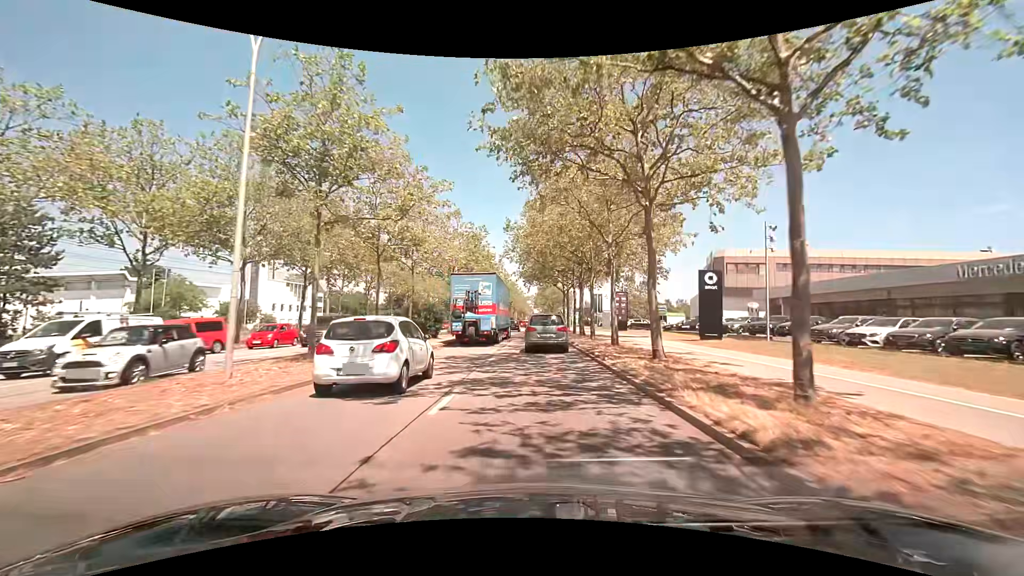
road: primary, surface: asphalt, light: Day
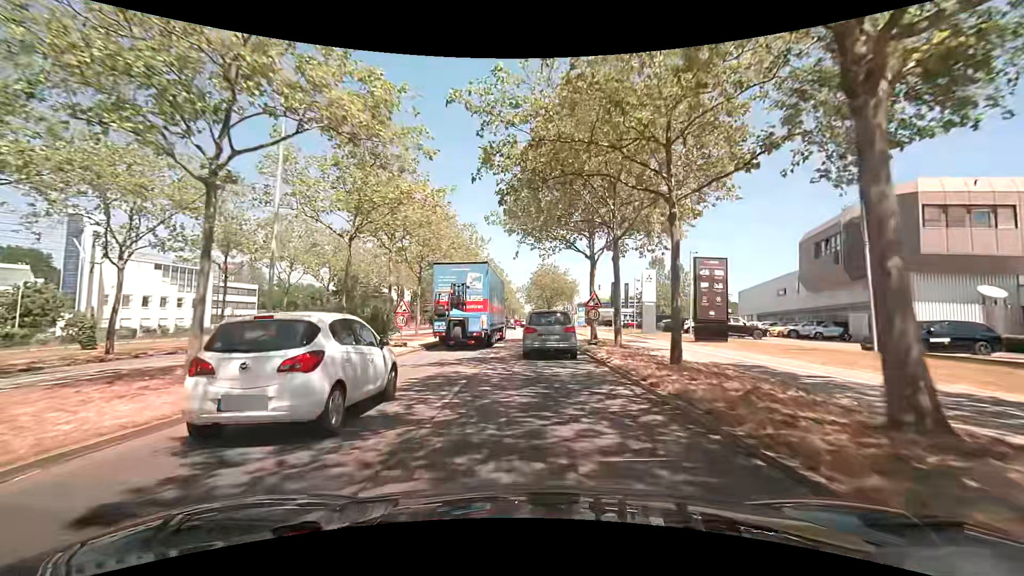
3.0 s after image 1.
(+0.2, +33.7) m; +1°
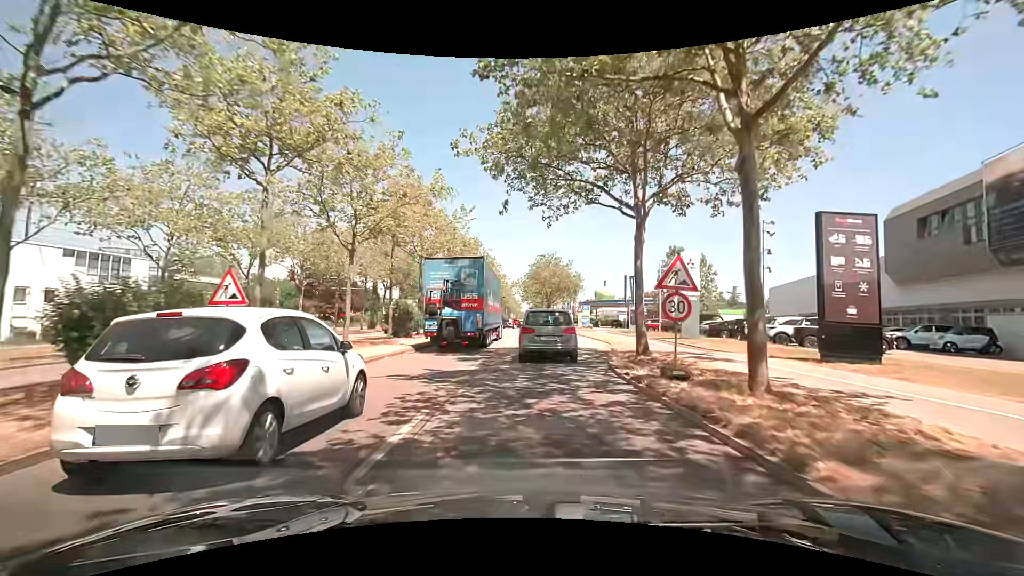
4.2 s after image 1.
(0.0, +12.9) m; +1°
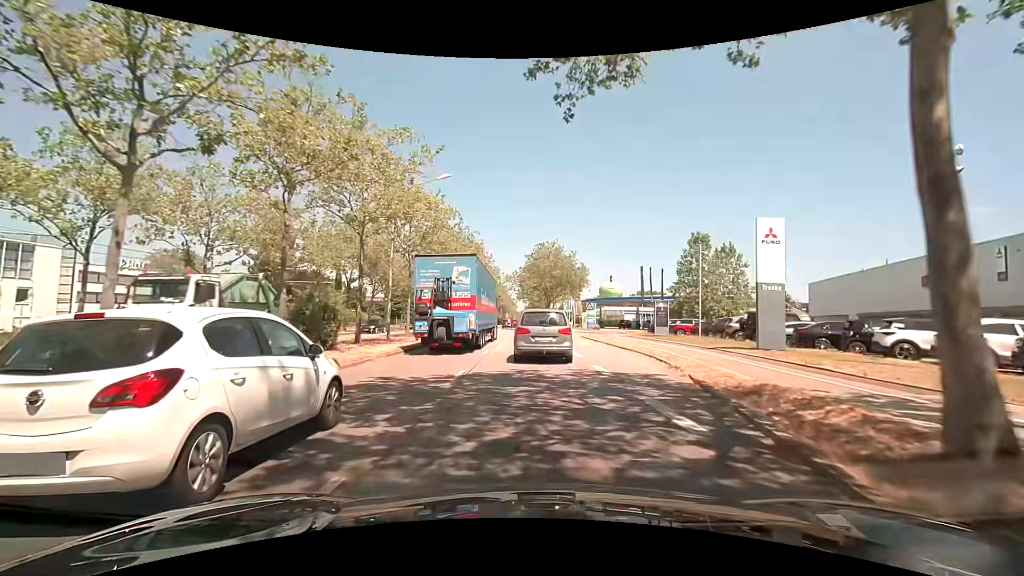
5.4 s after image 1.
(-0.1, +12.1) m; 0°
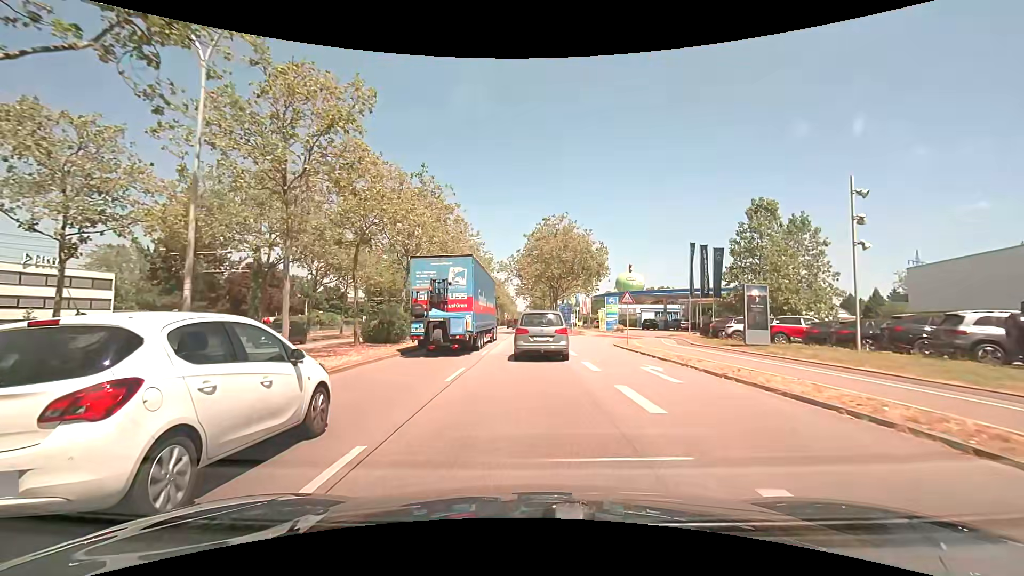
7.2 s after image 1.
(0.0, +17.2) m; 0°
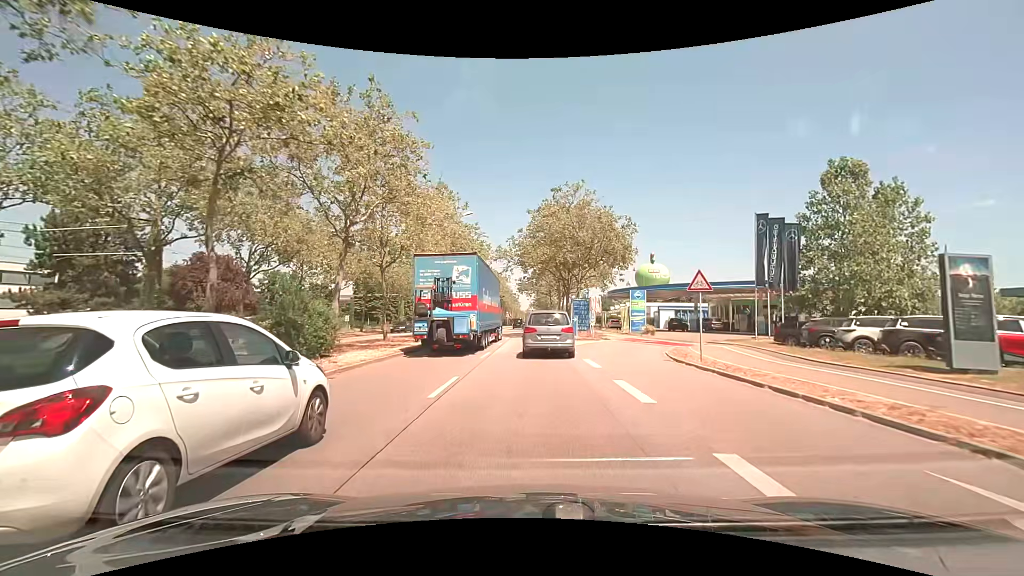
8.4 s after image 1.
(-0.1, +11.5) m; 0°
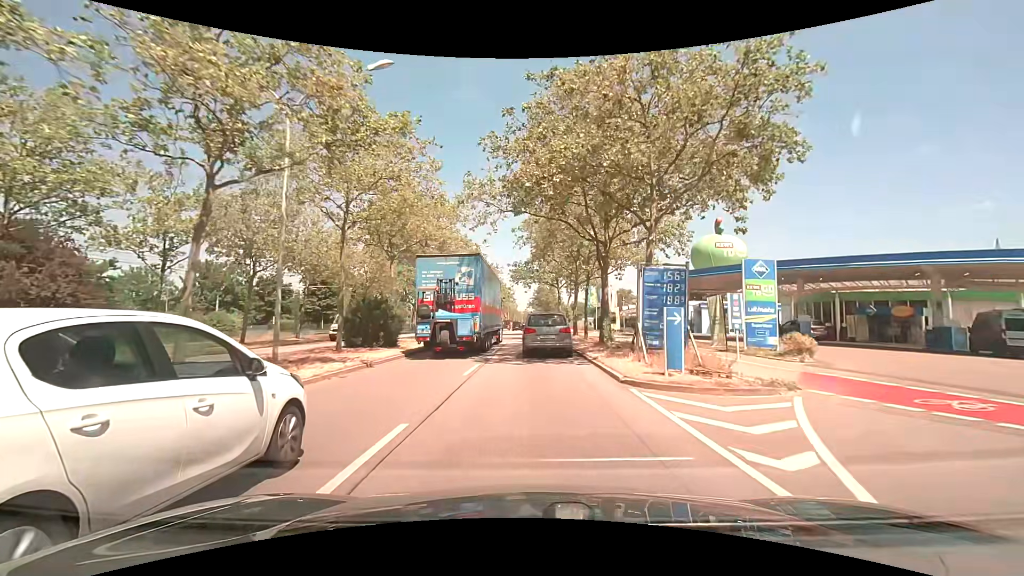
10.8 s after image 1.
(0.0, +23.6) m; 0°
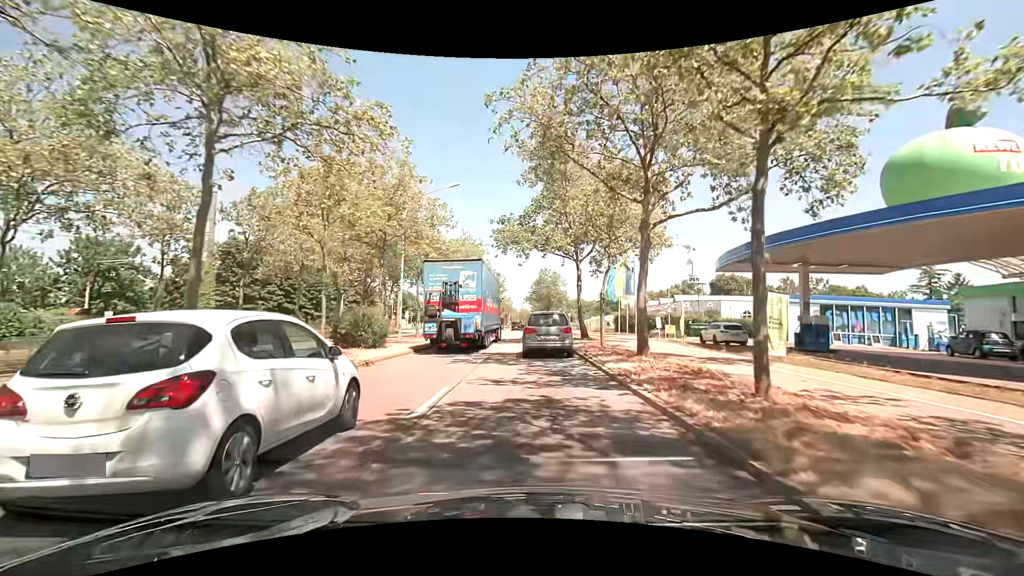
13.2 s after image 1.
(+0.3, +24.1) m; +1°
